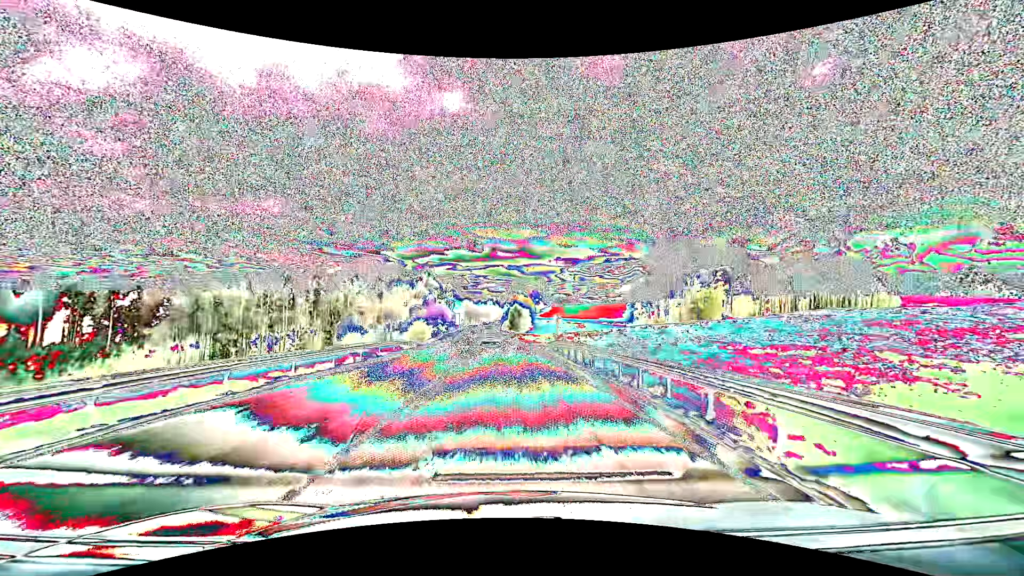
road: primary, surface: asphalt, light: Day
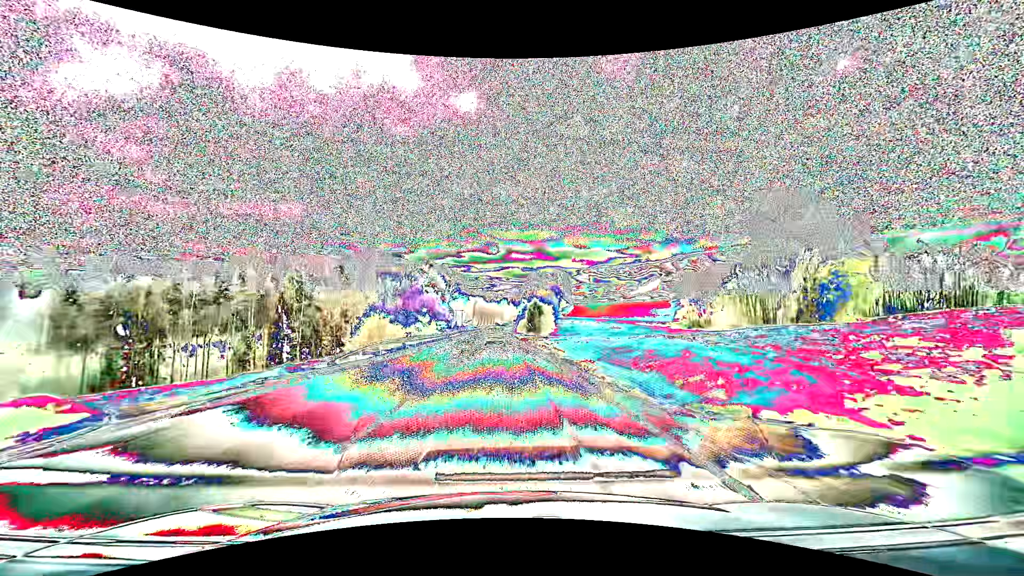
(-0.6, +38.3) m; -2°
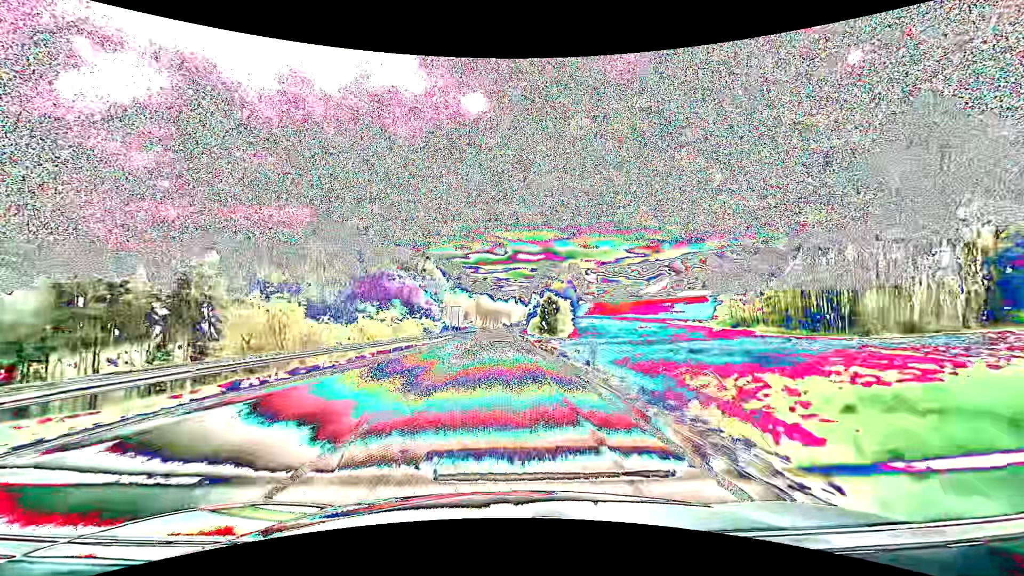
(-0.2, +25.8) m; -1°
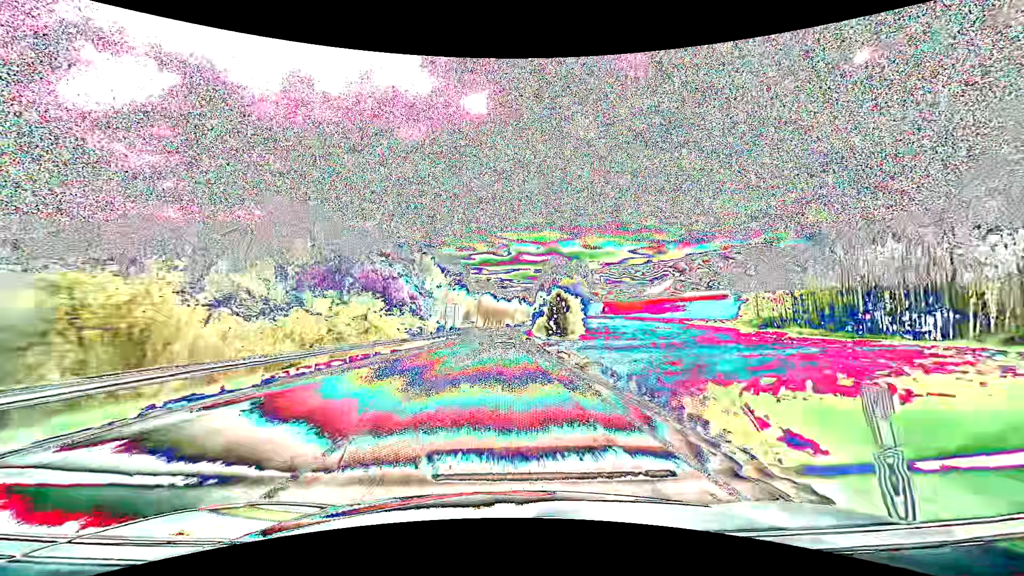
(-0.1, +13.0) m; 0°
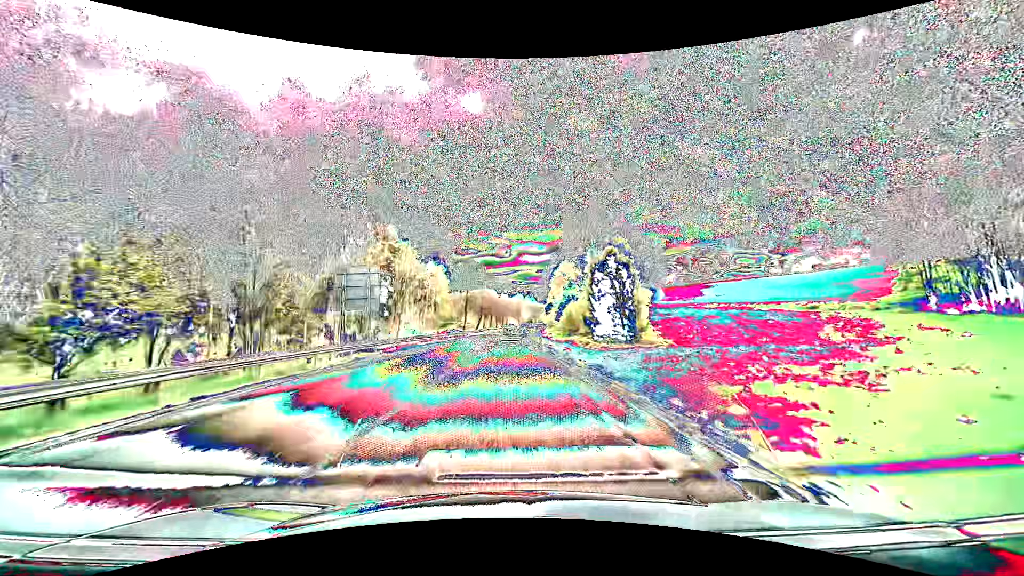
(-0.3, +52.4) m; 0°
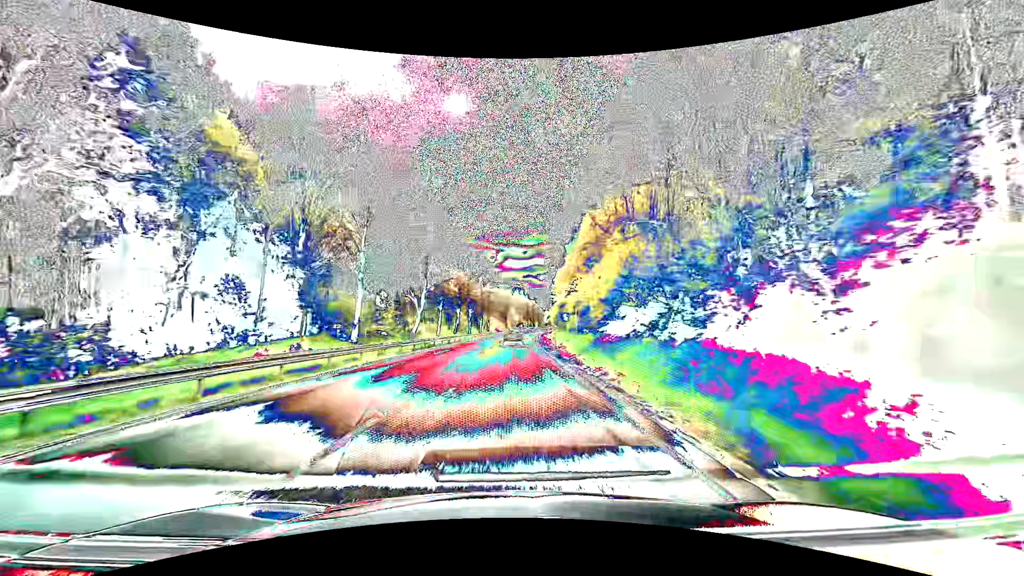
(+0.7, +66.9) m; +1°
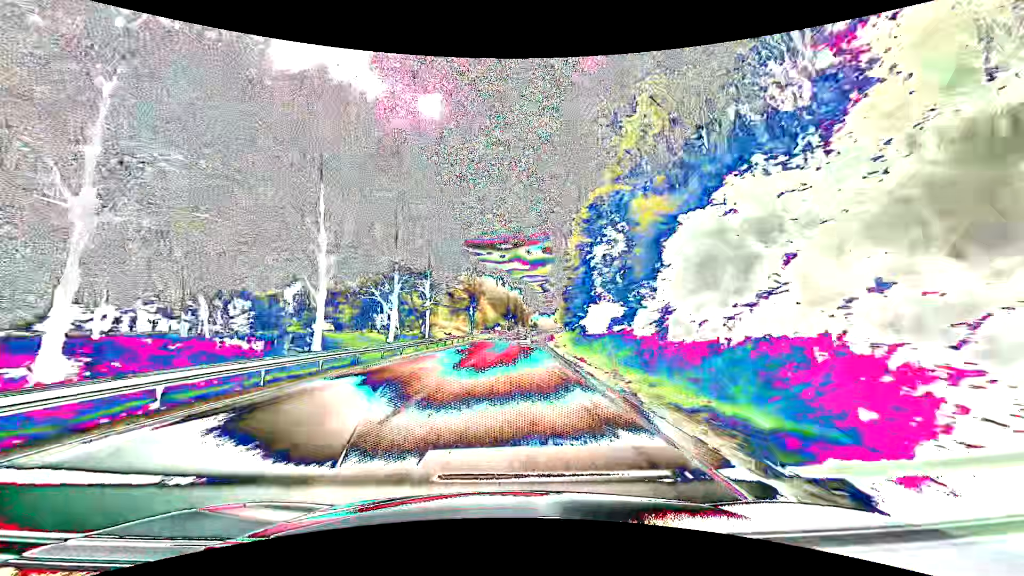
(+1.5, +69.9) m; +3°
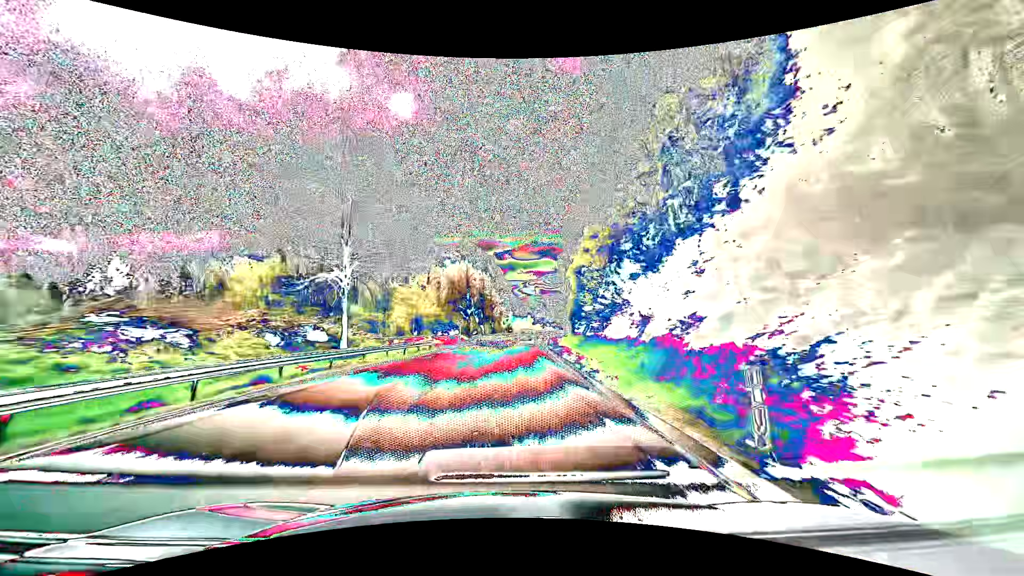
(+1.5, +59.0) m; +4°
(0, +10) (0, +20) (0, +30) (+1, +40) (+1, +50) (+2, +60) (+3, +70) (+3, +80) (+4, +90) (+5, +100) m
